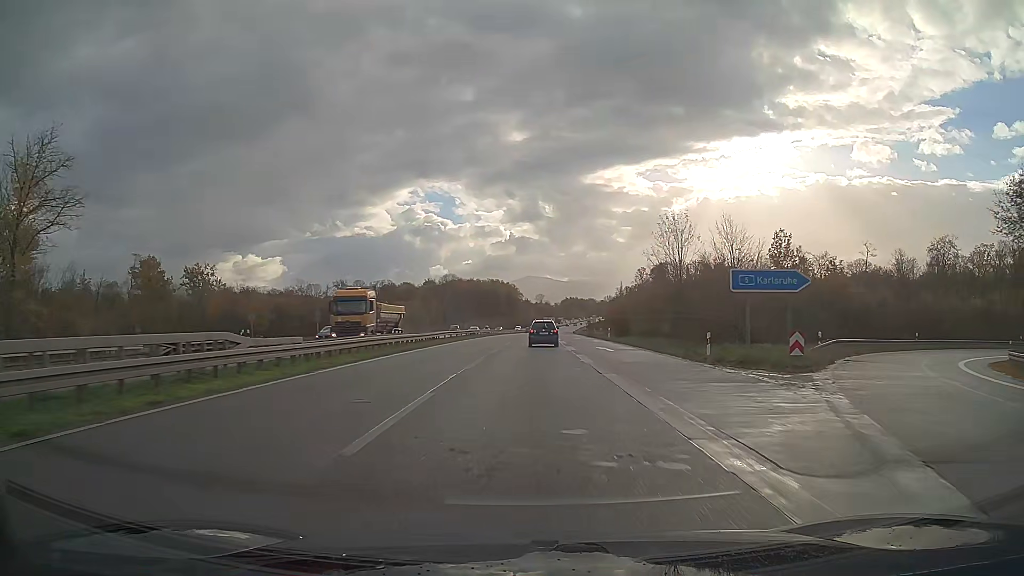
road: trunk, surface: asphalt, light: Day
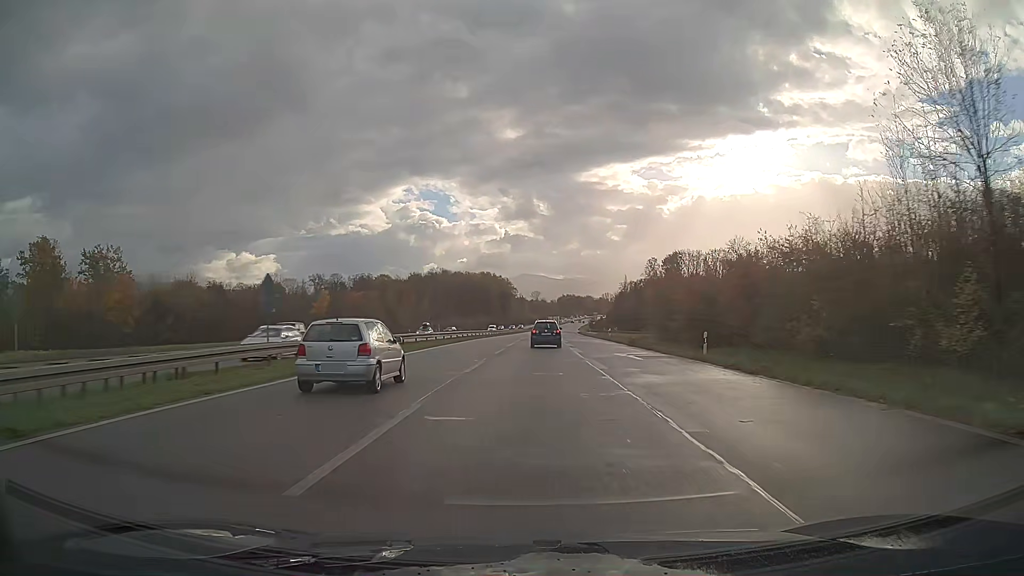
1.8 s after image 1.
(+0.2, +38.0) m; +1°
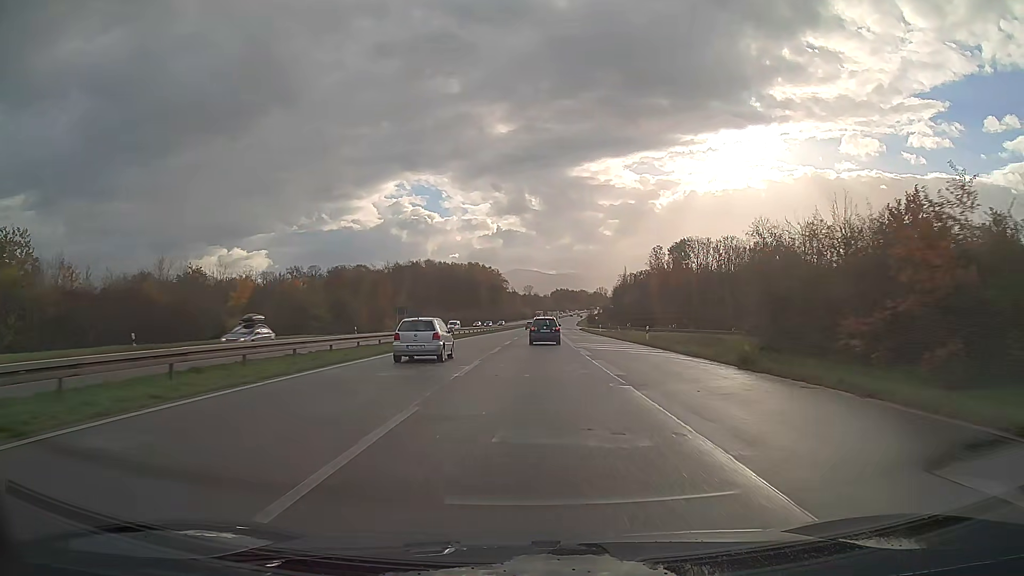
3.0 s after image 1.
(+0.1, +25.4) m; +1°
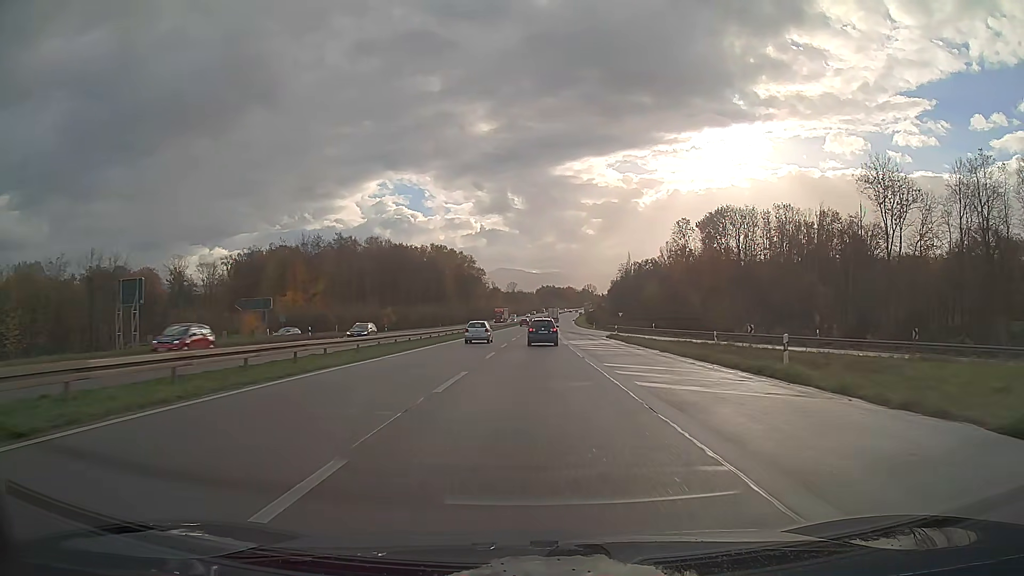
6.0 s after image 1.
(+0.8, +63.1) m; +1°
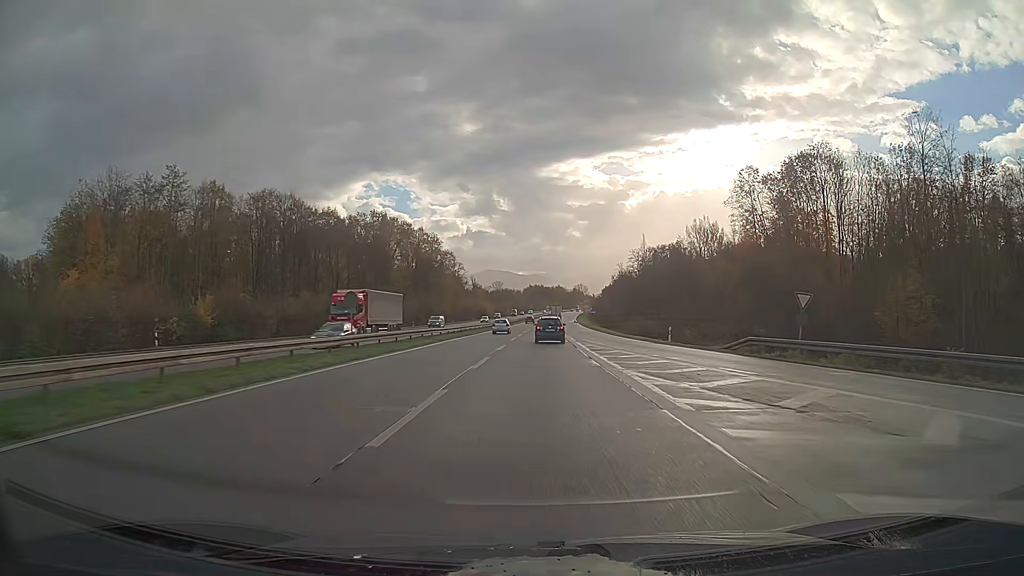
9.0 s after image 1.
(+0.6, +64.0) m; +1°
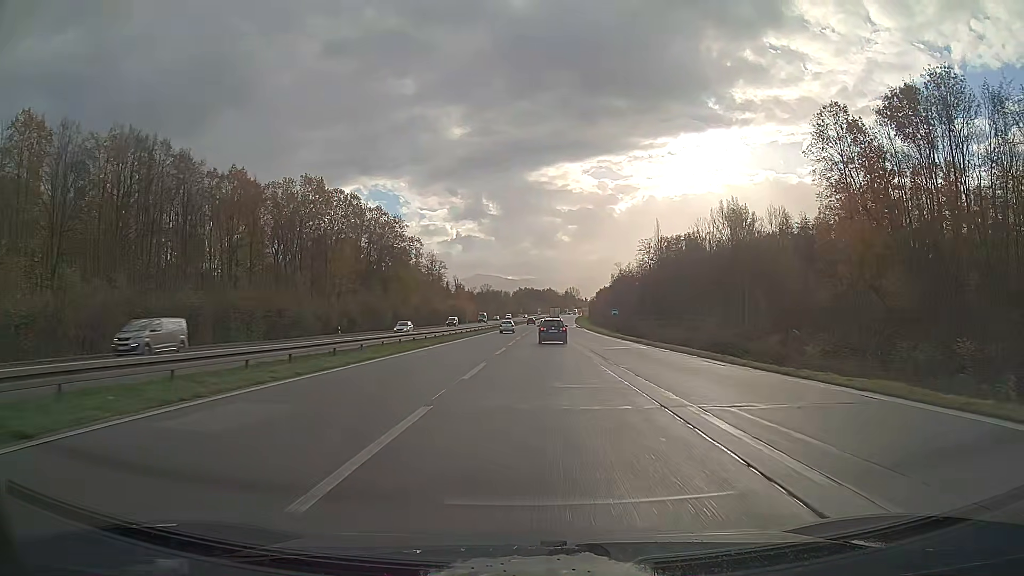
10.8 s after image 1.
(+0.3, +39.2) m; +1°
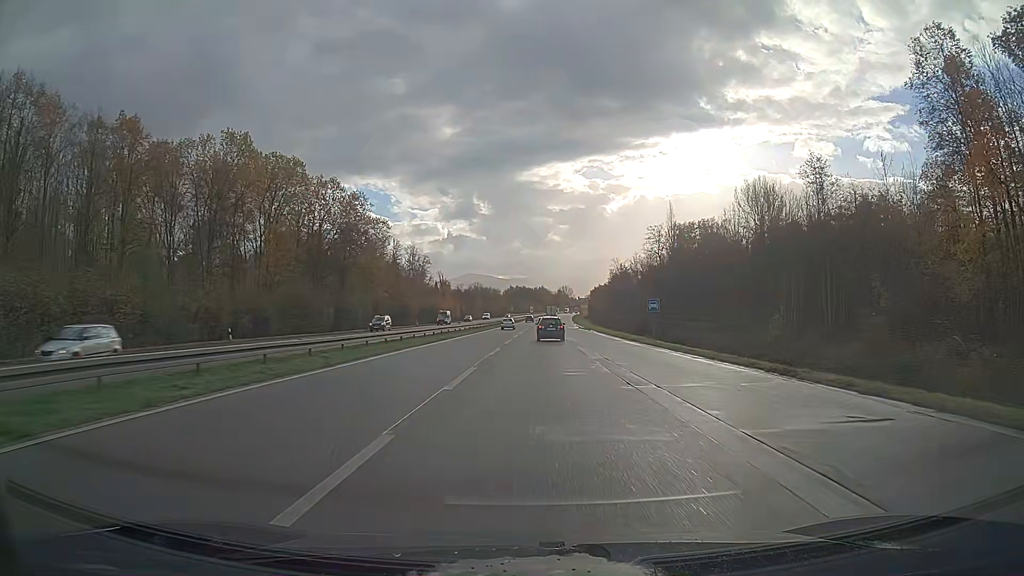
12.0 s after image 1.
(+0.2, +26.5) m; +1°
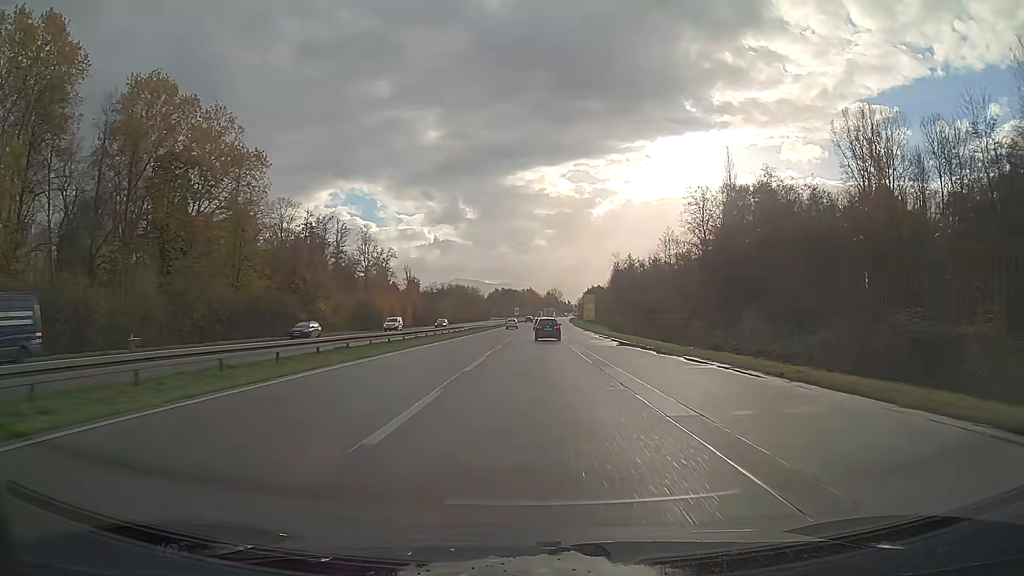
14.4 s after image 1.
(+0.5, +53.7) m; +1°
